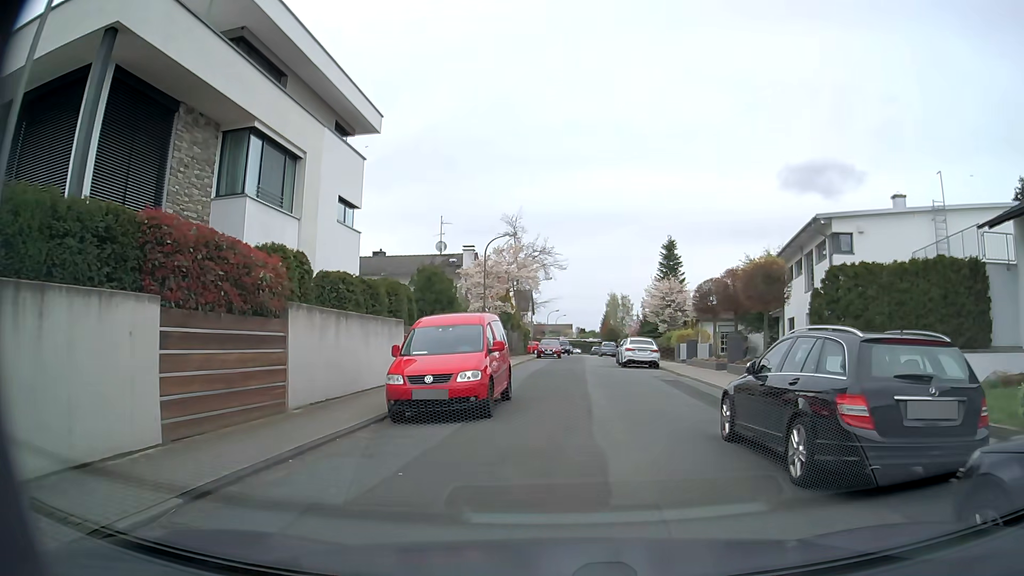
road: residential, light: Day
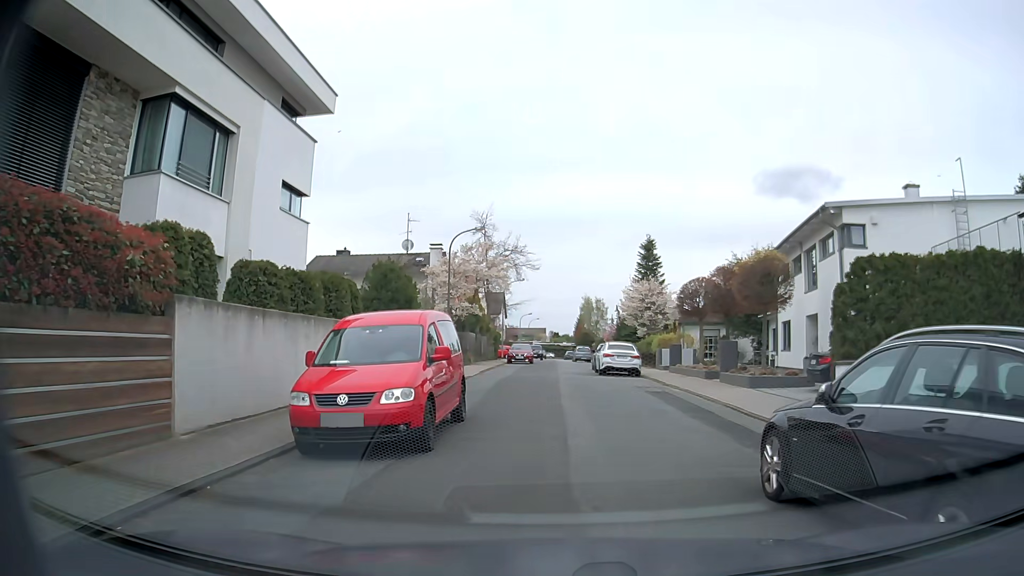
(+0.1, +3.1) m; +3°
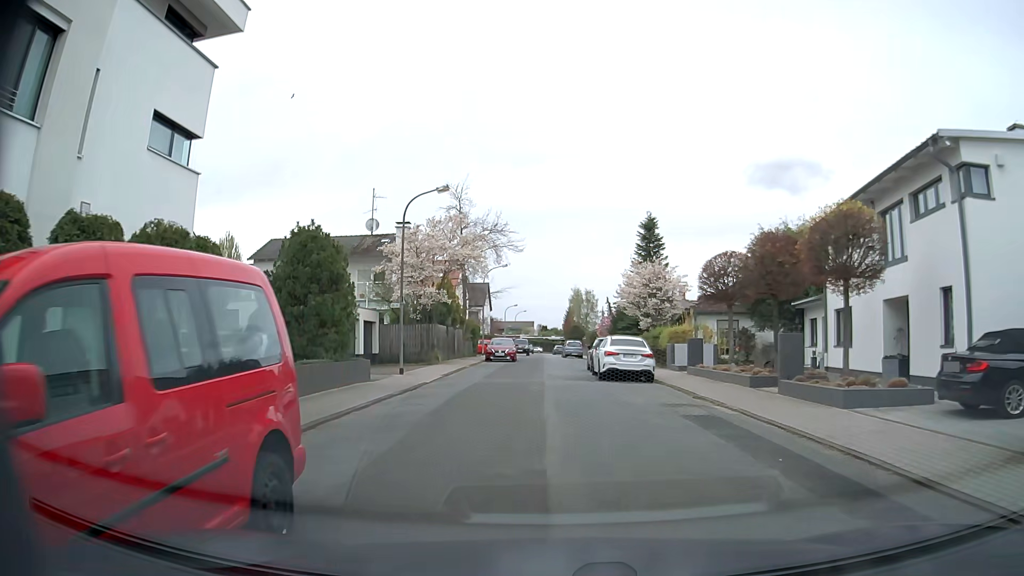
(+0.1, +7.5) m; +2°
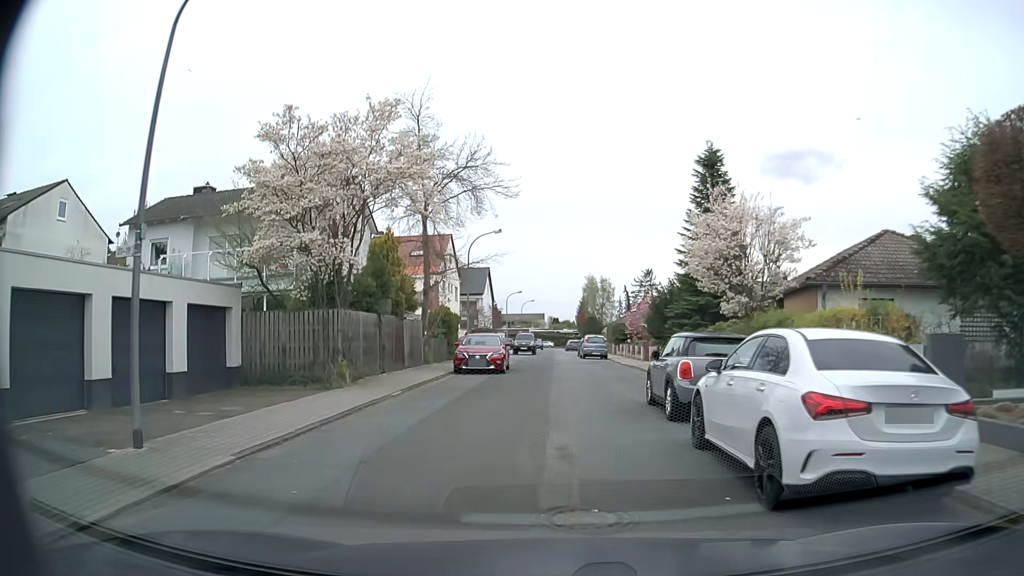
(-0.3, +16.7) m; -3°
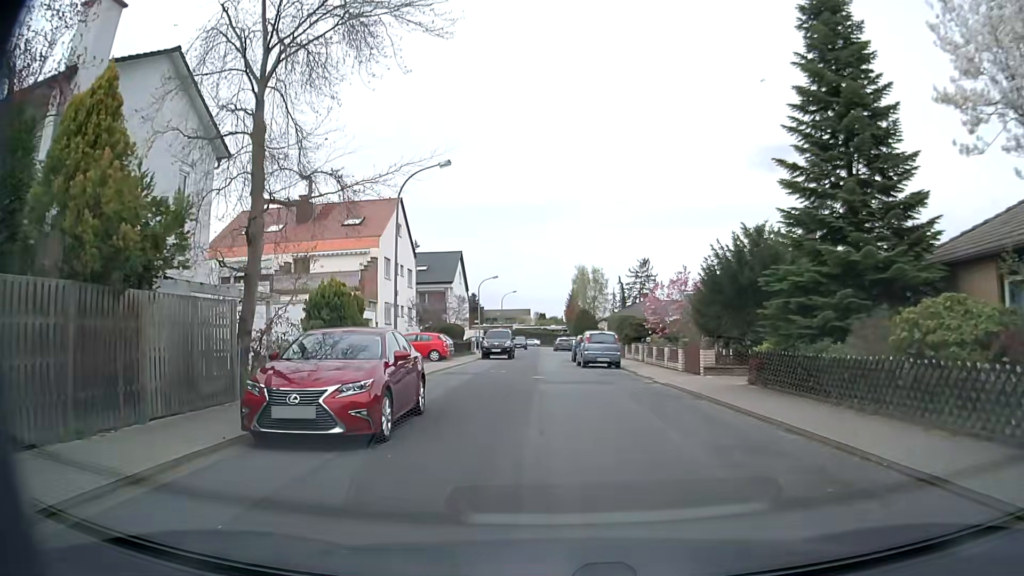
(+0.3, +16.0) m; +2°
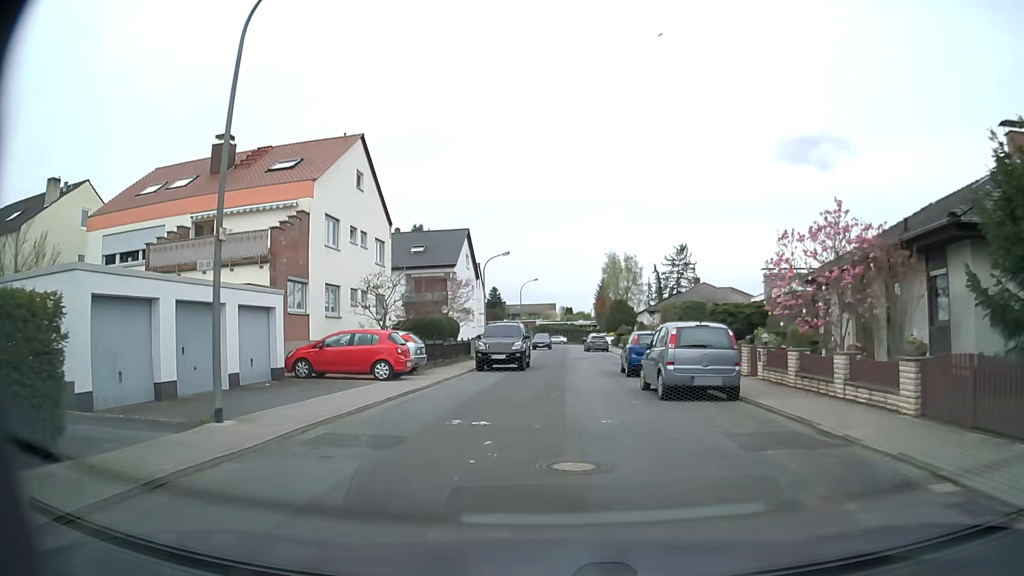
(-0.3, +15.3) m; -3°
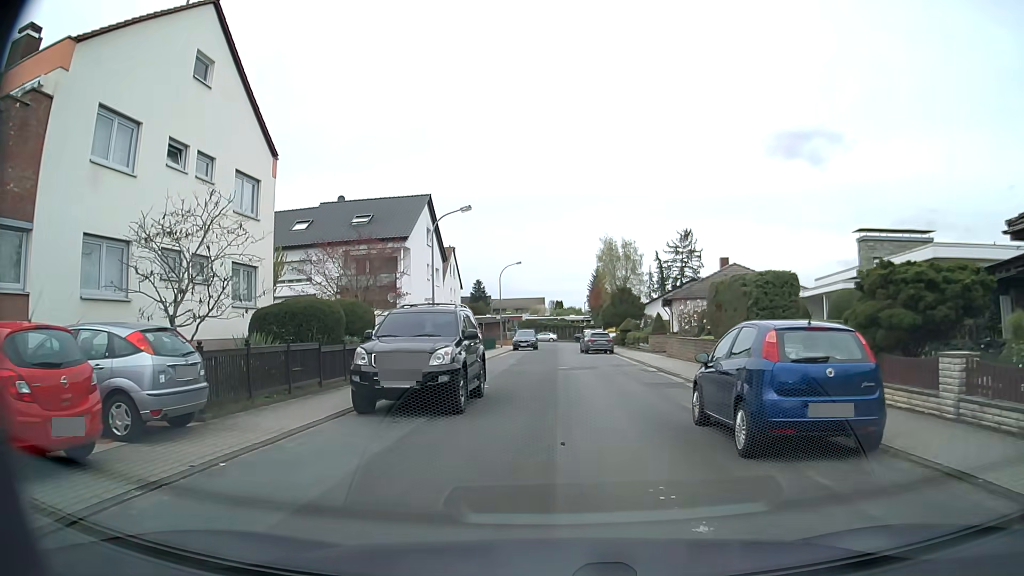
(+0.3, +14.7) m; +1°
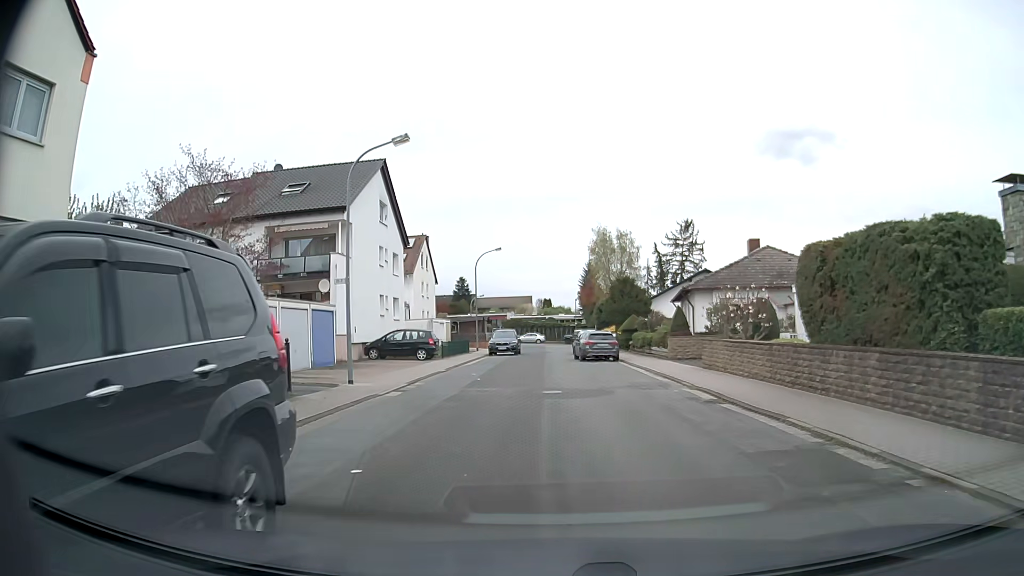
(+0.1, +10.6) m; +1°
